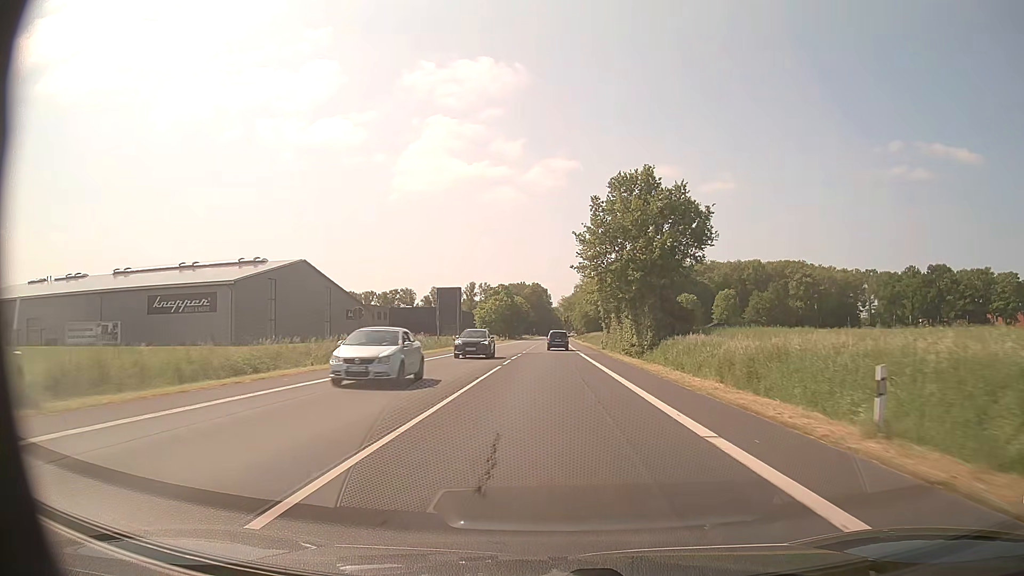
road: primary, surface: asphalt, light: Day
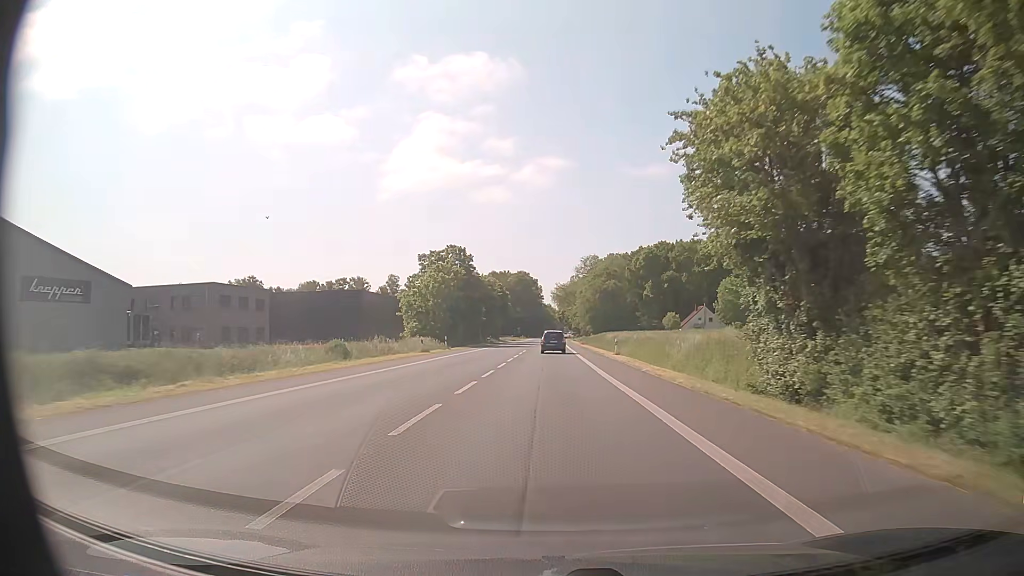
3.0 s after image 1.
(+0.4, +63.6) m; +1°
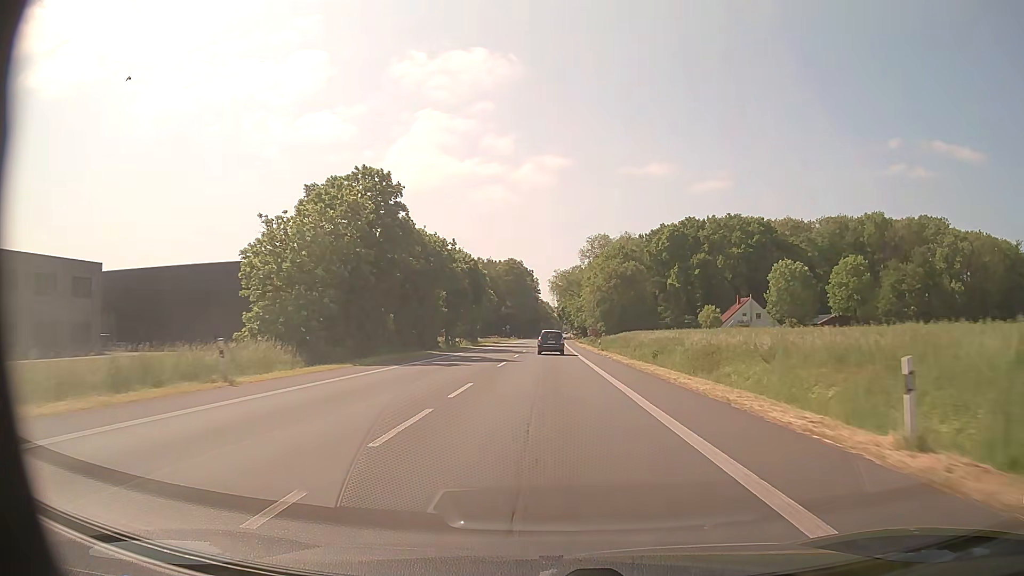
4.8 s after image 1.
(+0.1, +38.0) m; 0°
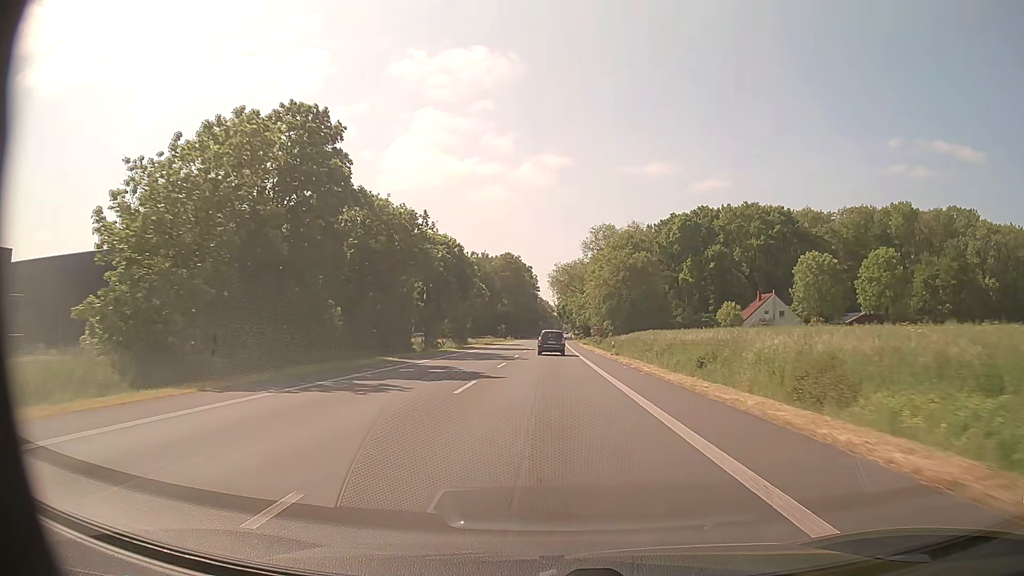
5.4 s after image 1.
(0.0, +12.6) m; 0°
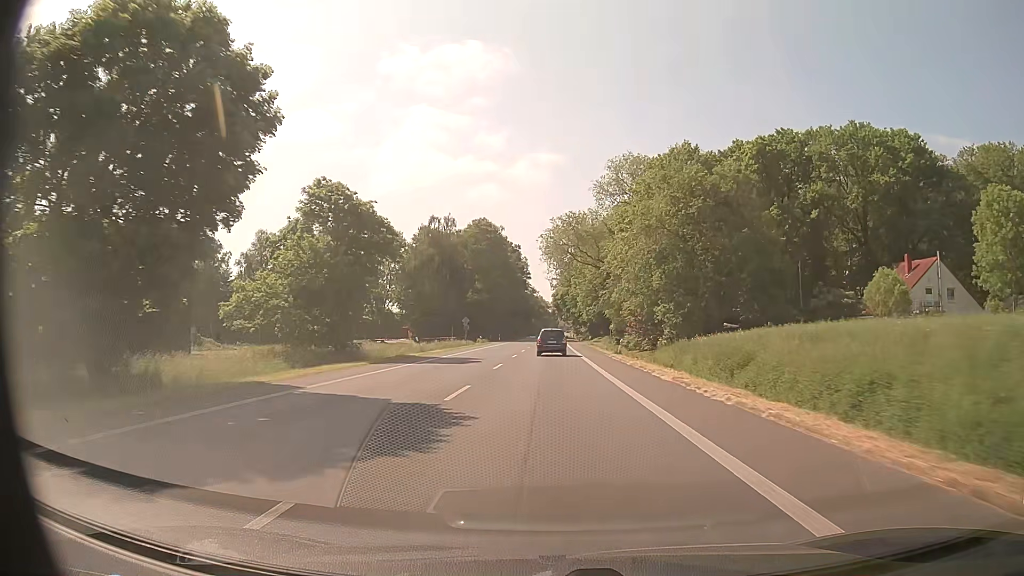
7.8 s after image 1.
(+0.1, +50.0) m; 0°
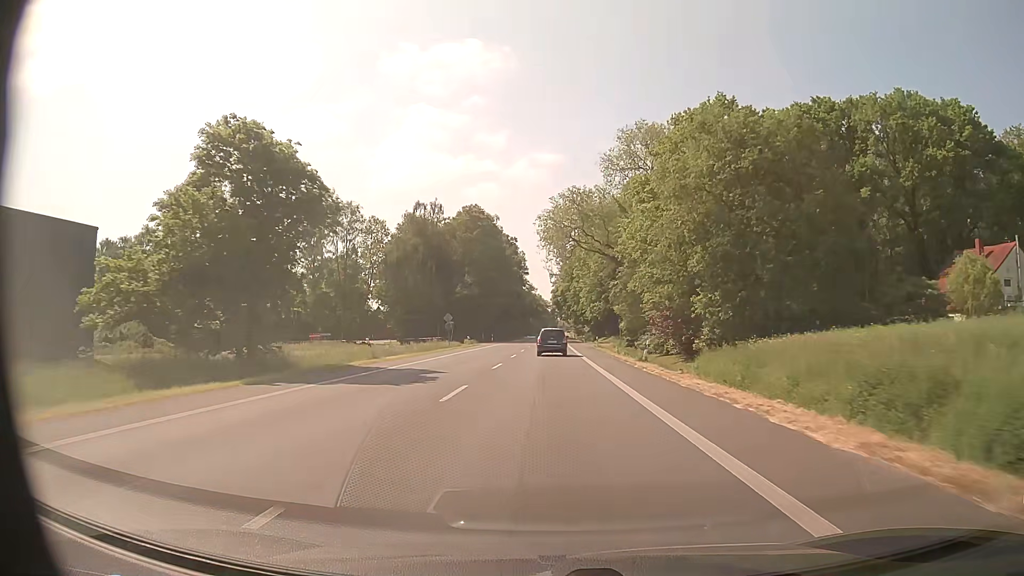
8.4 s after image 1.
(0.0, +12.4) m; 0°
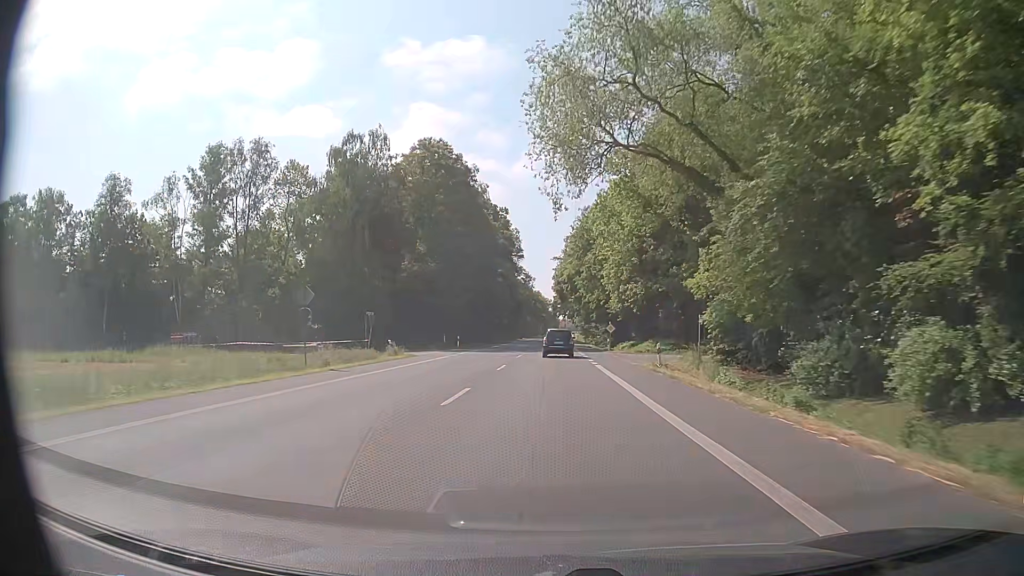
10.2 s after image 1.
(+0.1, +37.0) m; 0°
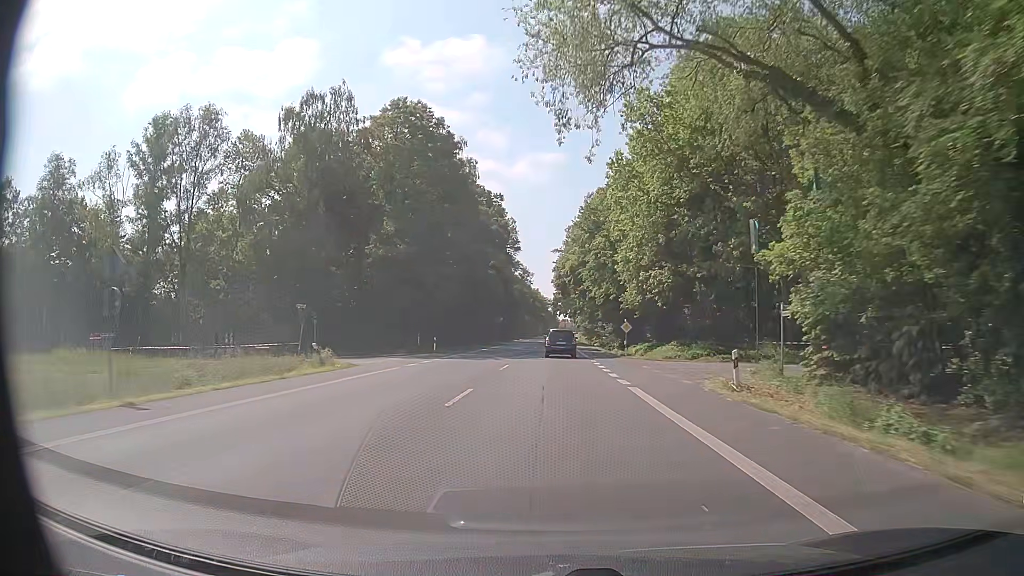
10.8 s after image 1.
(-0.1, +12.4) m; 0°
(0, +10) (0, +20) (0, +30) (0, +40) (0, +50) (+1, +60) (+1, +70) (+1, +80) (+1, +90) (+1, +100) m
